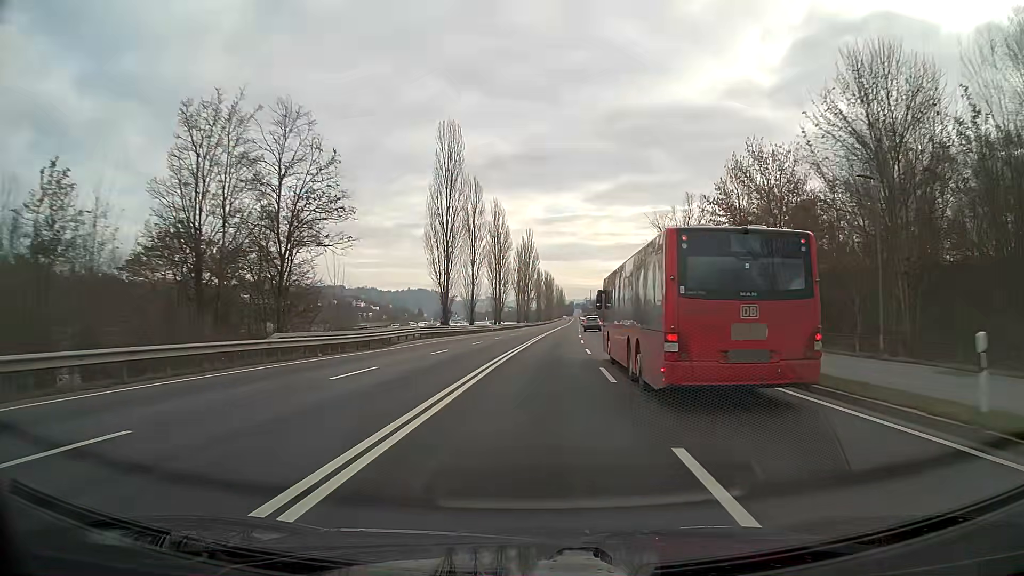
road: primary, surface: asphalt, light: Day
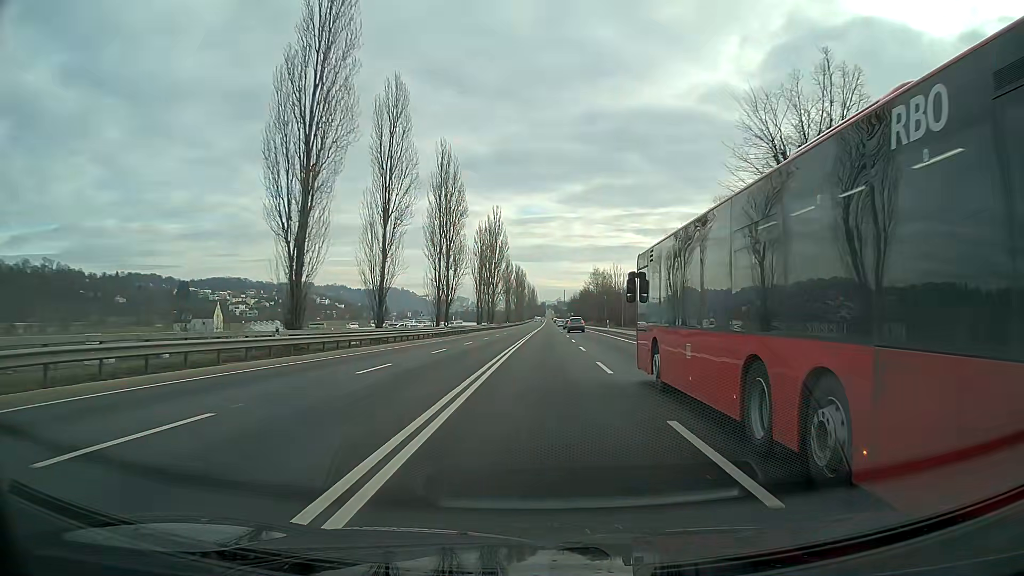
(+0.8, +34.1) m; +2°
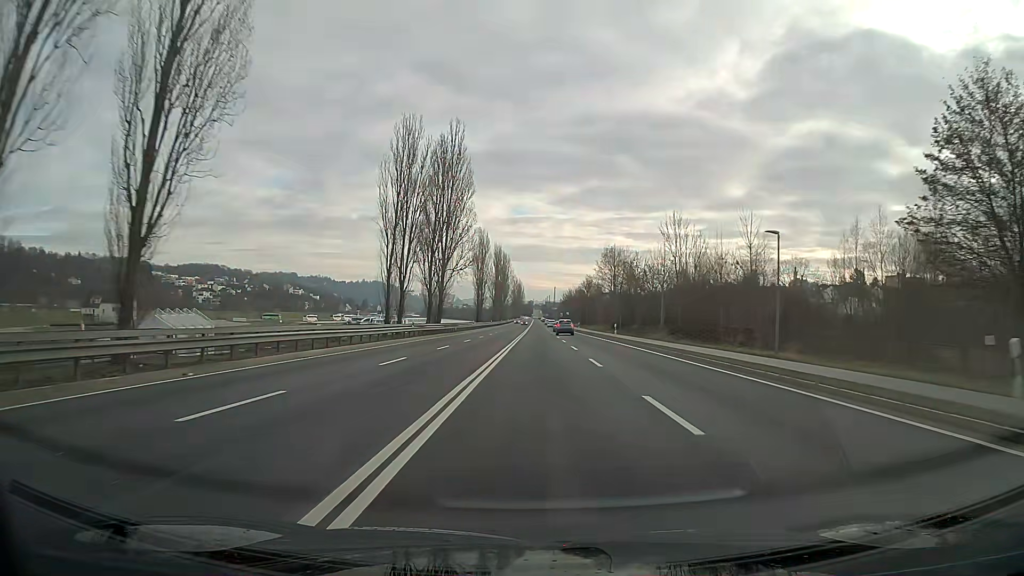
(+0.7, +57.1) m; +1°
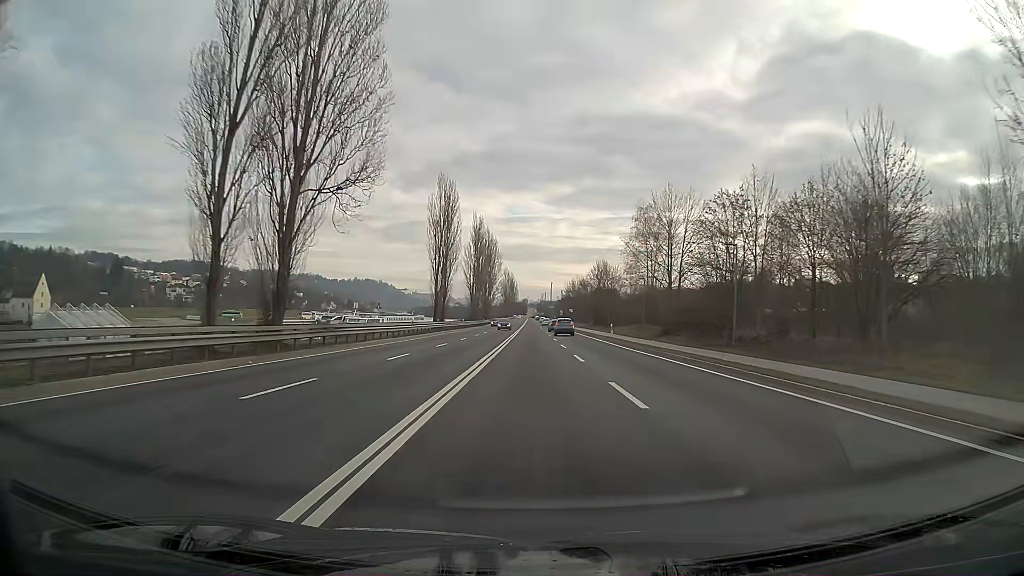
(+0.2, +45.5) m; 0°
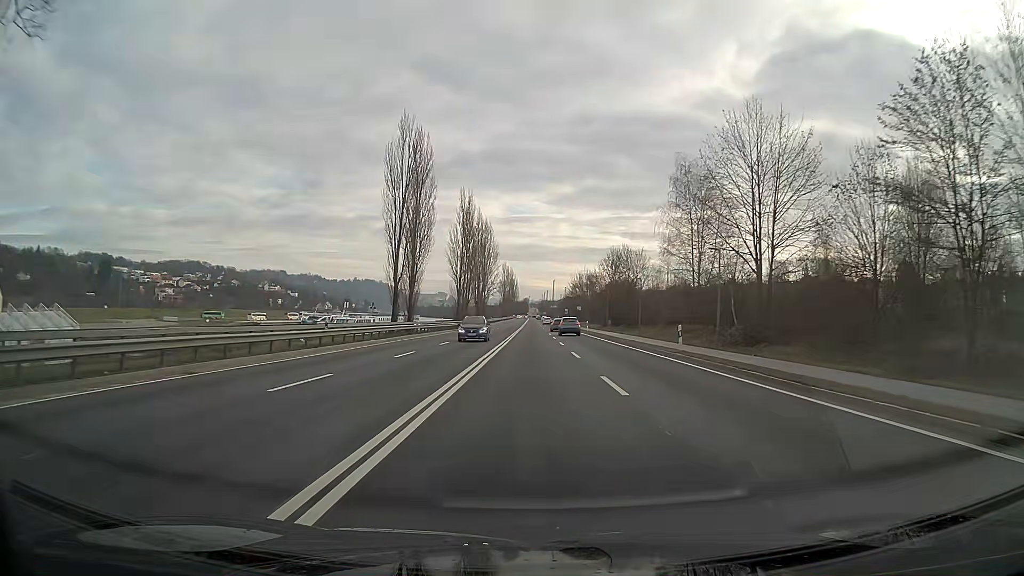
(0.0, +22.6) m; 0°
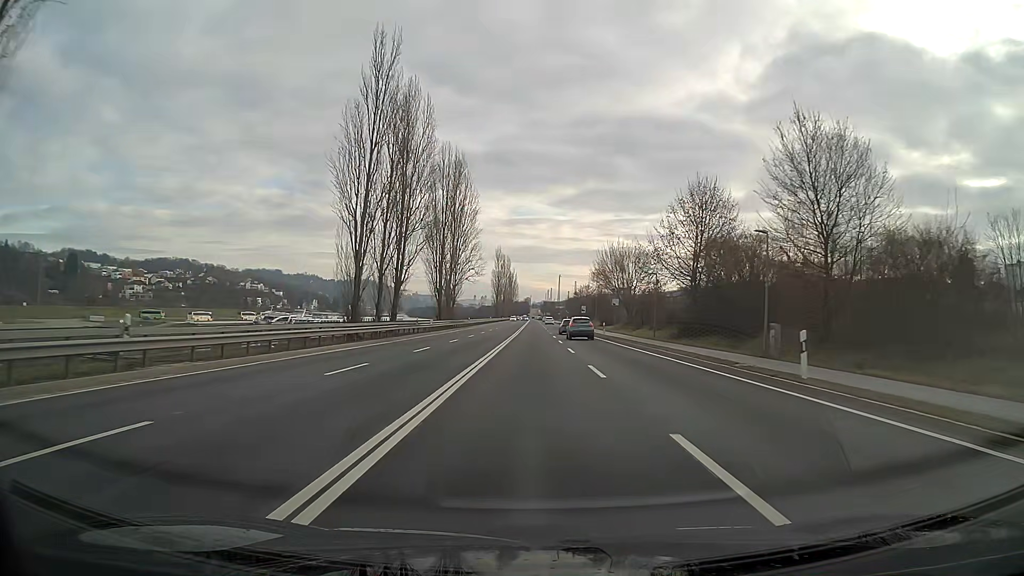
(-0.1, +56.7) m; 0°
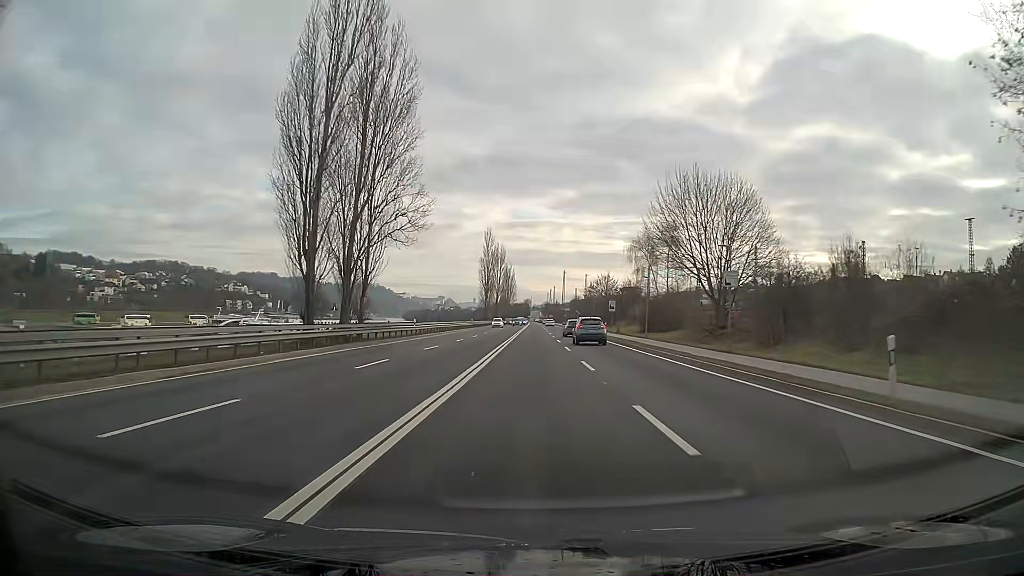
(0.0, +45.3) m; 0°
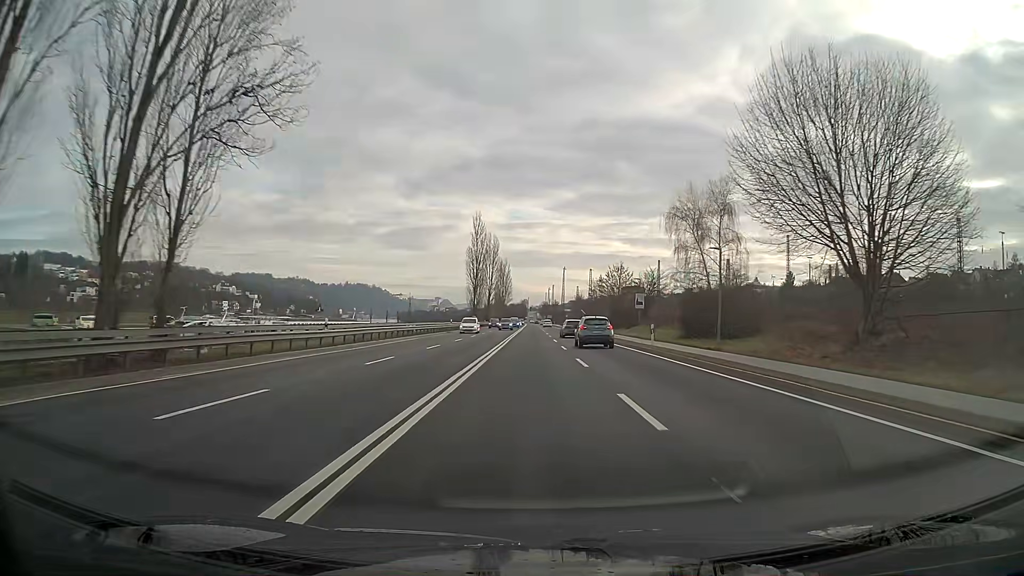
(0.0, +22.6) m; 0°
